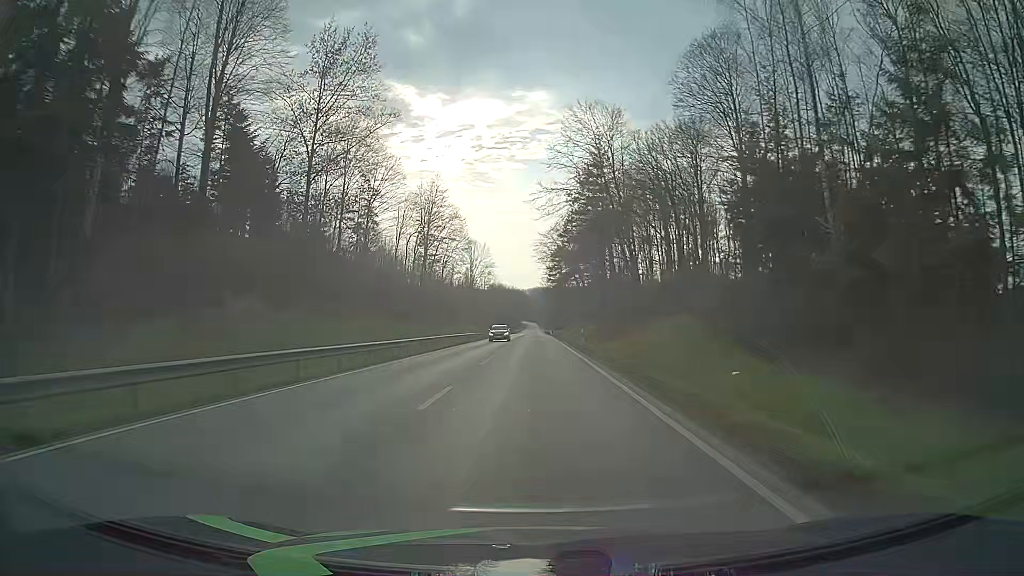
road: primary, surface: asphalt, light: Day
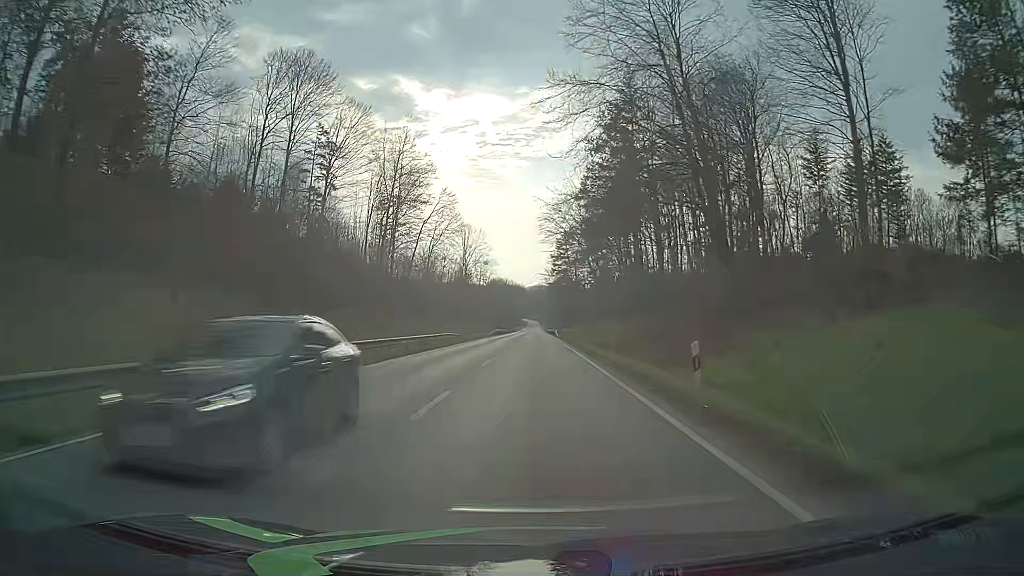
(0.0, +25.1) m; 0°
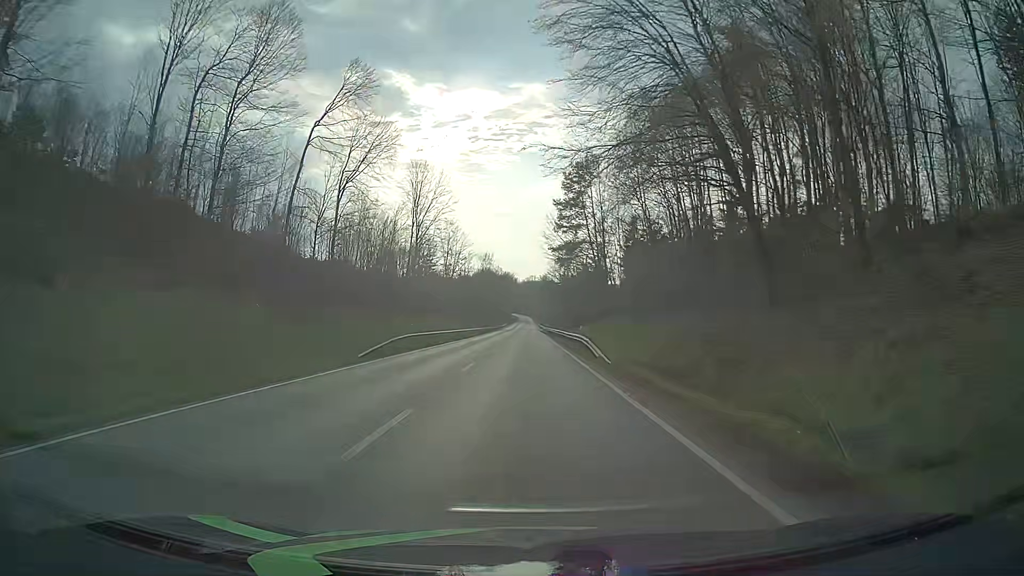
(+0.4, +62.8) m; +1°
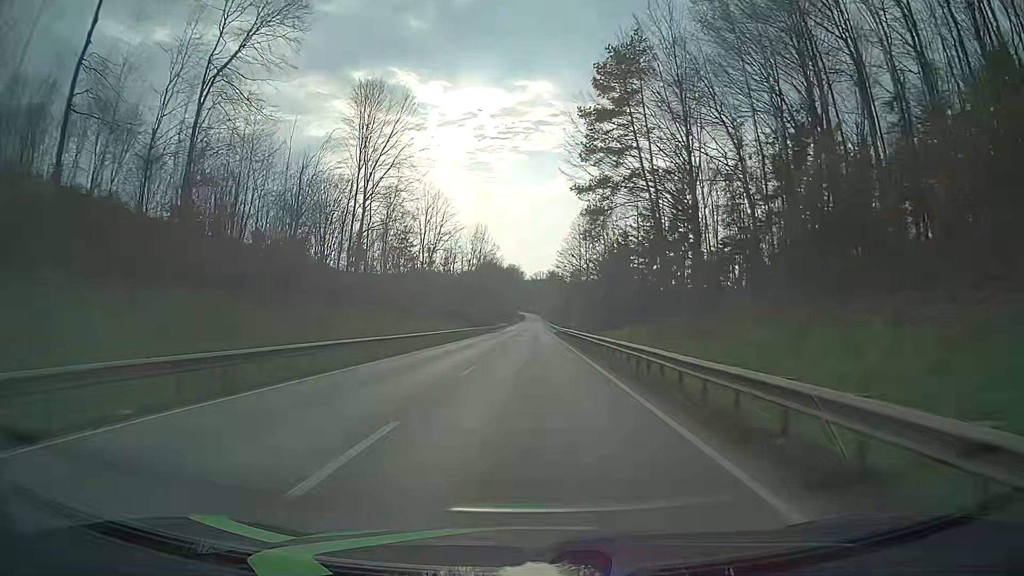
(-0.4, +37.7) m; -1°
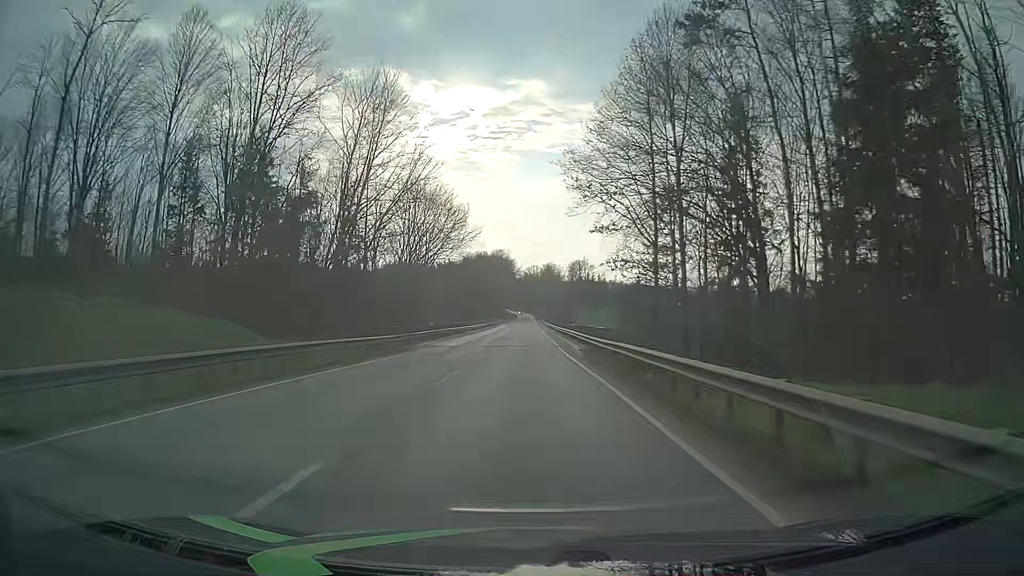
(+0.6, +62.7) m; +1°
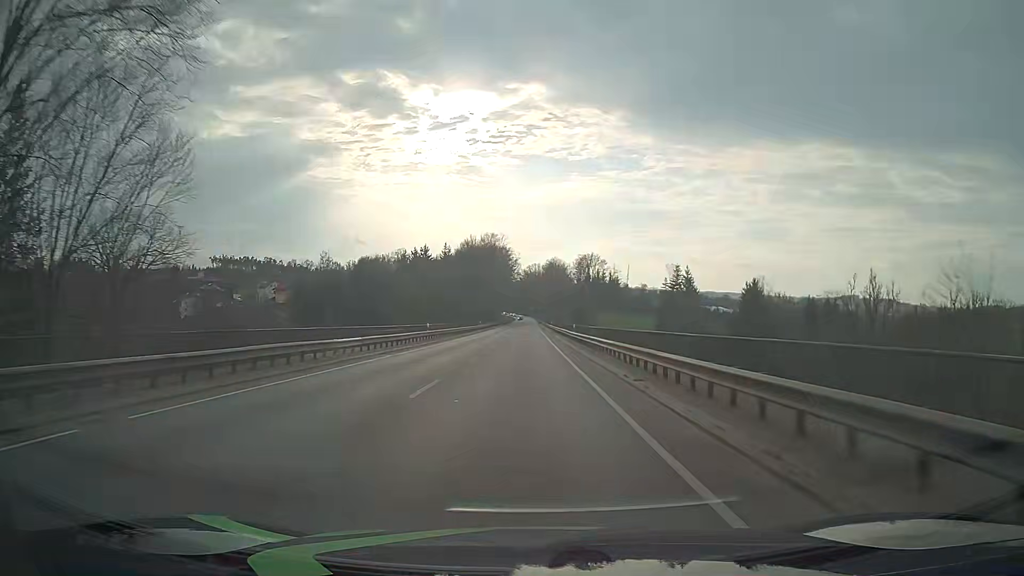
(0.0, +50.1) m; 0°
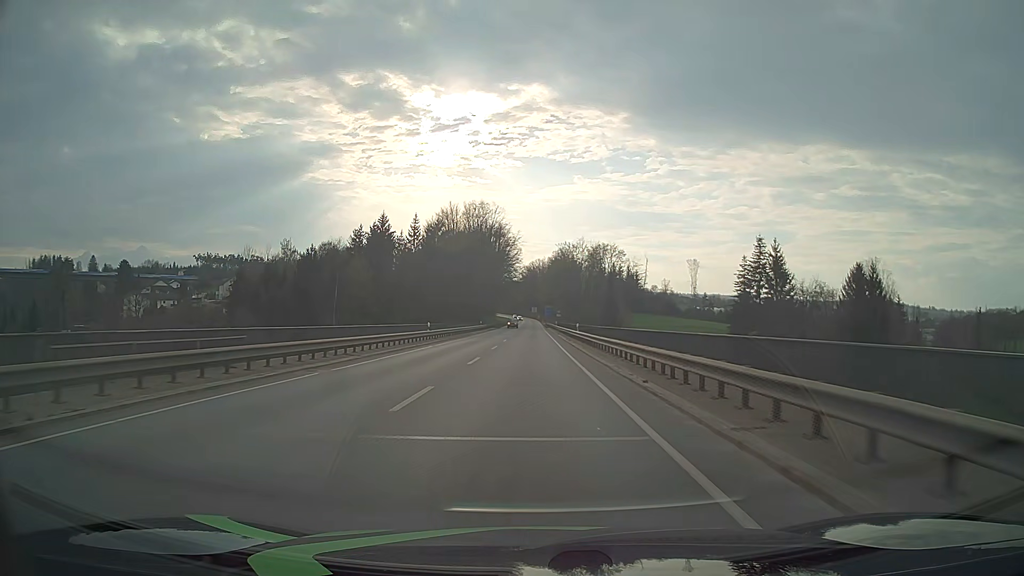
(-0.1, +50.0) m; 0°
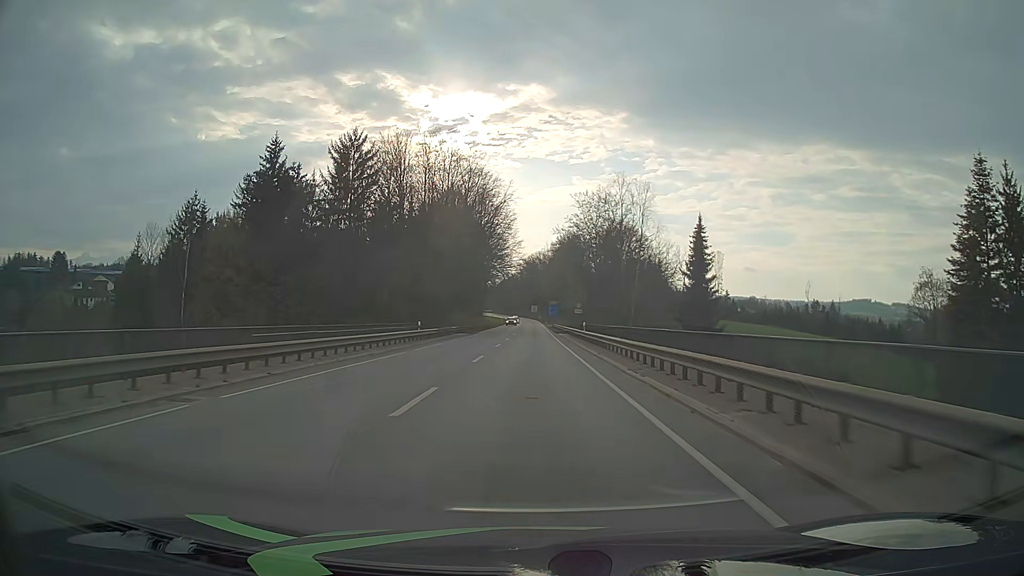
(+0.1, +49.9) m; 0°
(0, +10) (0, +20) (0, +30) (0, +40) (0, +50) (0, +60) (0, +70) (0, +80) (0, +90) (0, +100) m
